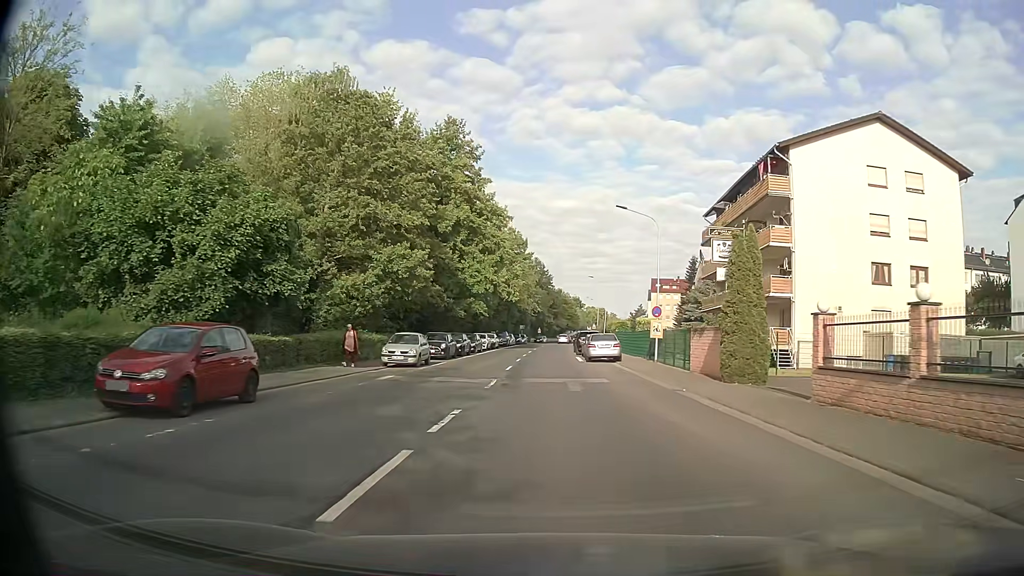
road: secondary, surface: asphalt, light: Day
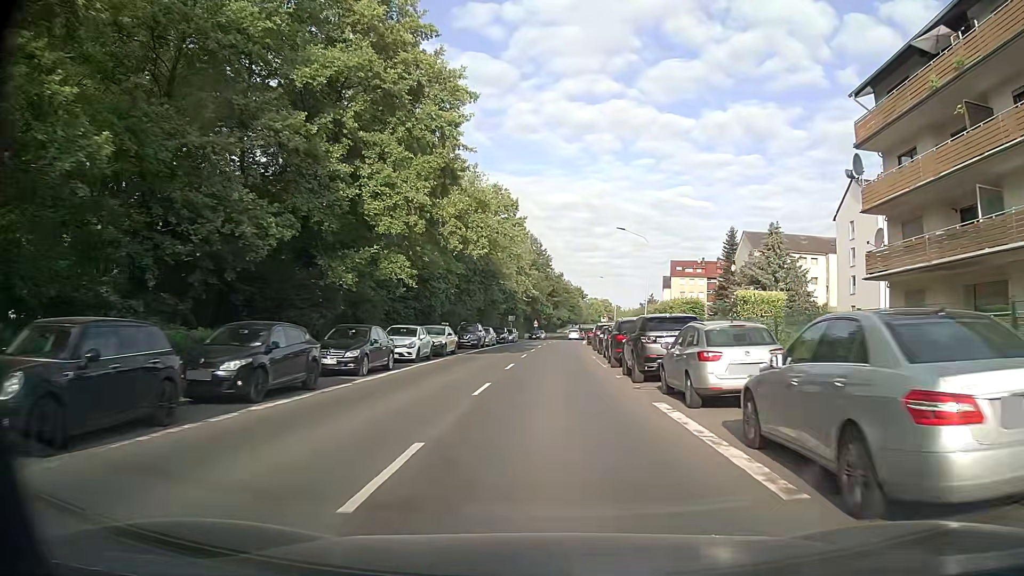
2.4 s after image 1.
(-0.1, +31.0) m; 0°
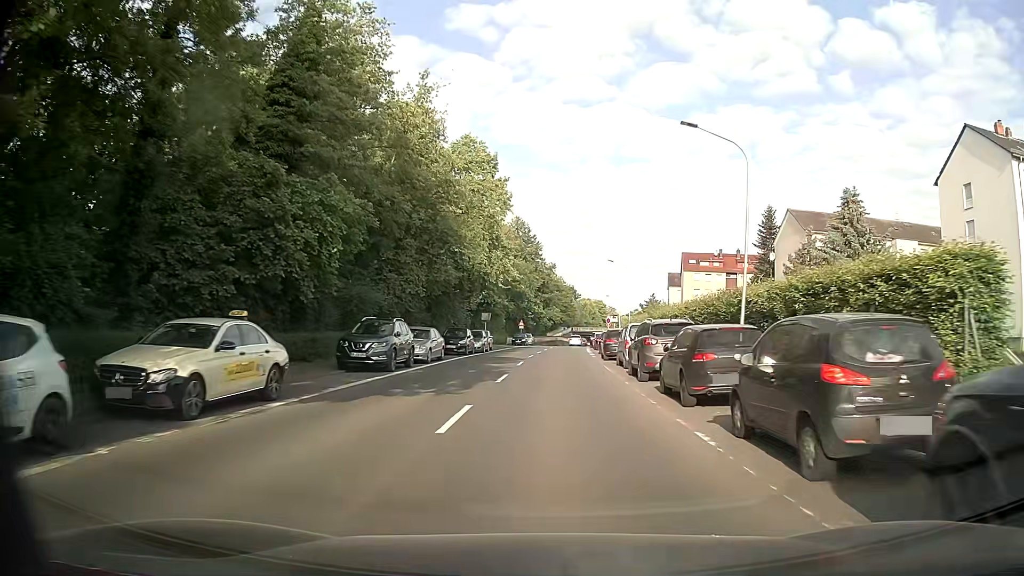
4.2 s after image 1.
(+0.2, +23.2) m; +1°
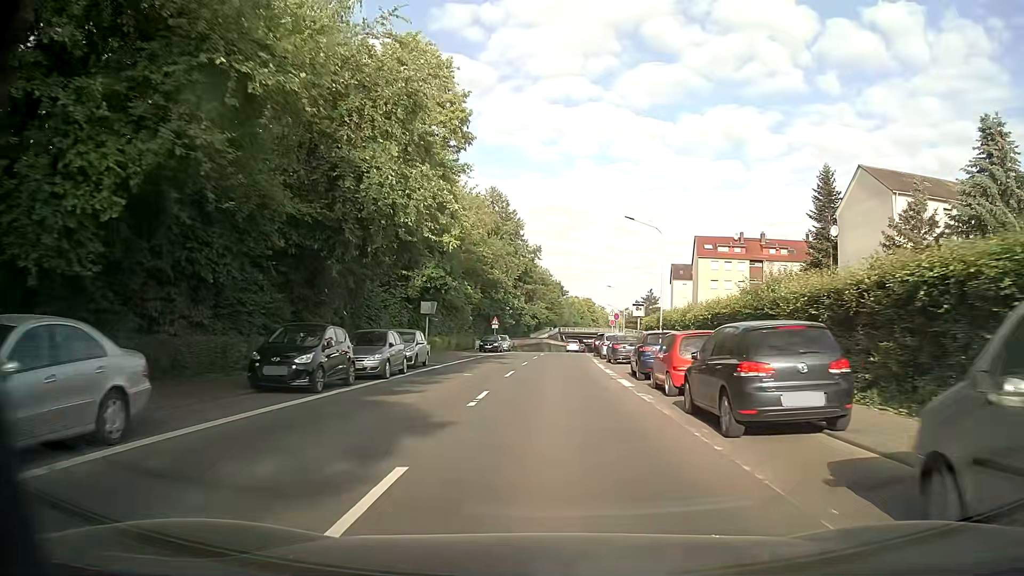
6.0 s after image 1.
(+0.2, +23.2) m; +1°
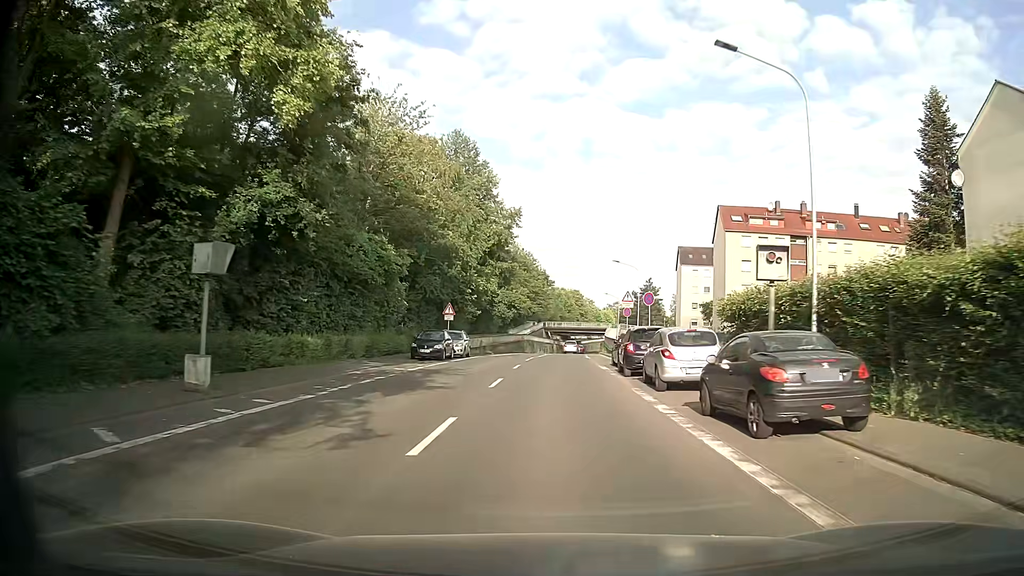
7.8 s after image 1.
(+0.3, +23.3) m; +1°
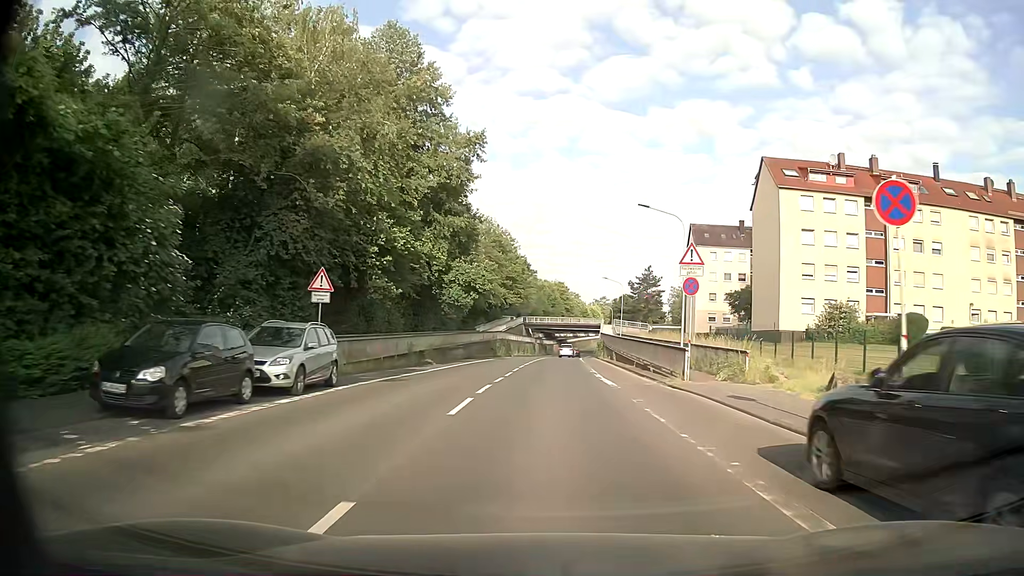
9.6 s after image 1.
(+0.3, +23.4) m; +1°
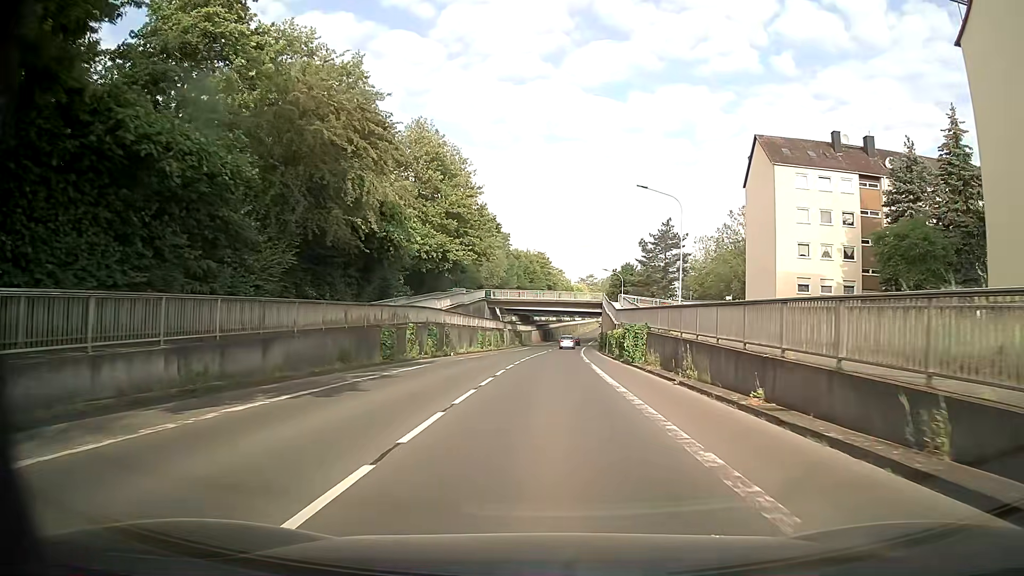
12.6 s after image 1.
(+0.9, +39.4) m; +2°
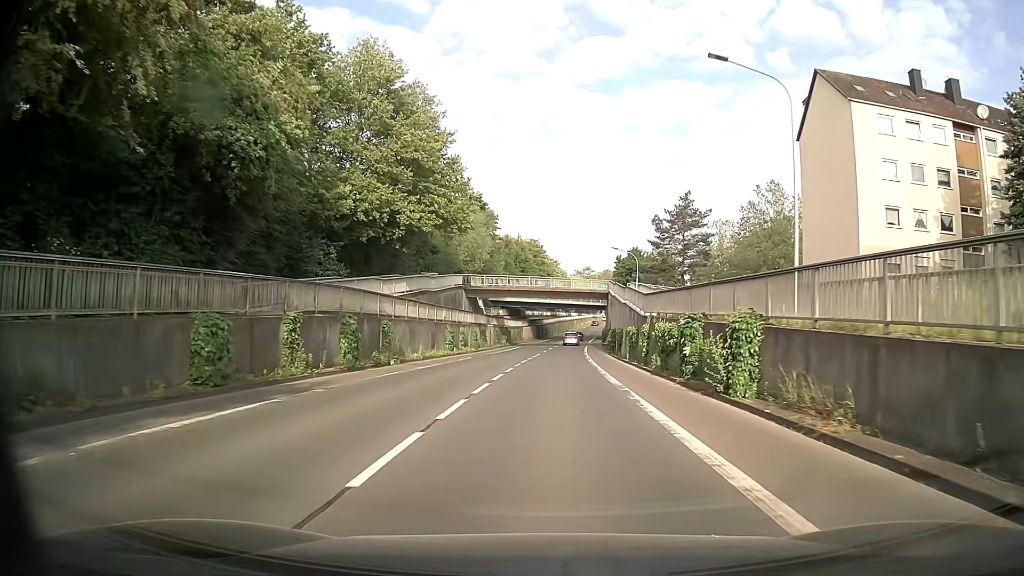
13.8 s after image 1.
(+0.1, +15.8) m; +1°
(0, +10) (0, +20) (0, +30) (+1, +40) (+1, +50) (+2, +60) (+2, +70) (+3, +80) (+4, +90) (+5, +100) m
